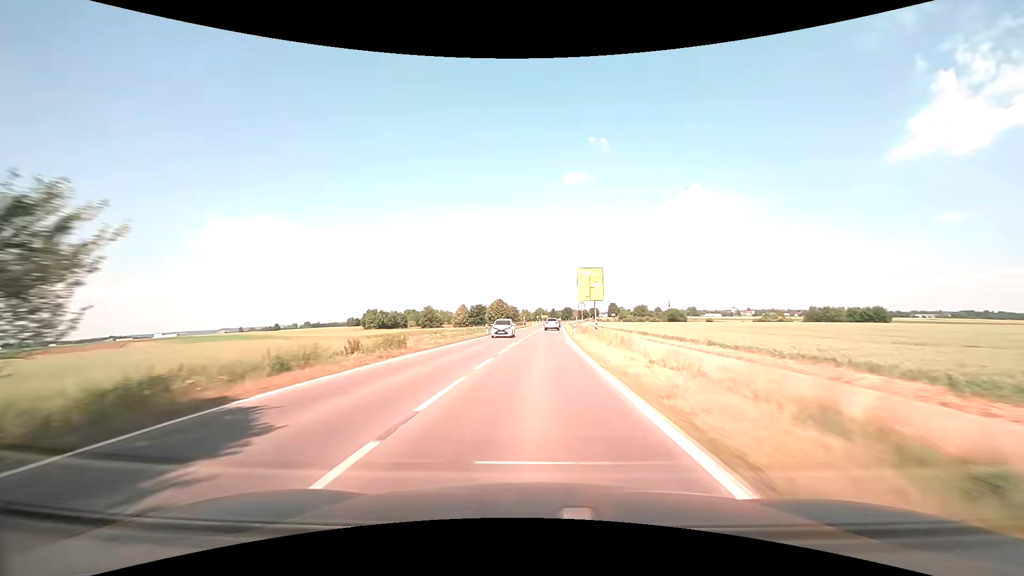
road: tertiary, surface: asphalt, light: Day
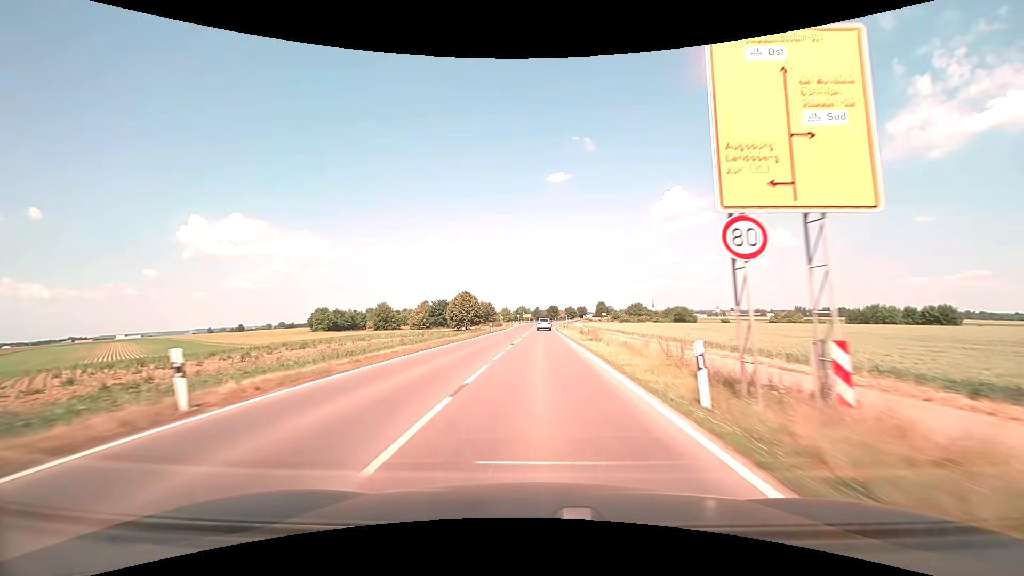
(+0.6, +39.3) m; +2°
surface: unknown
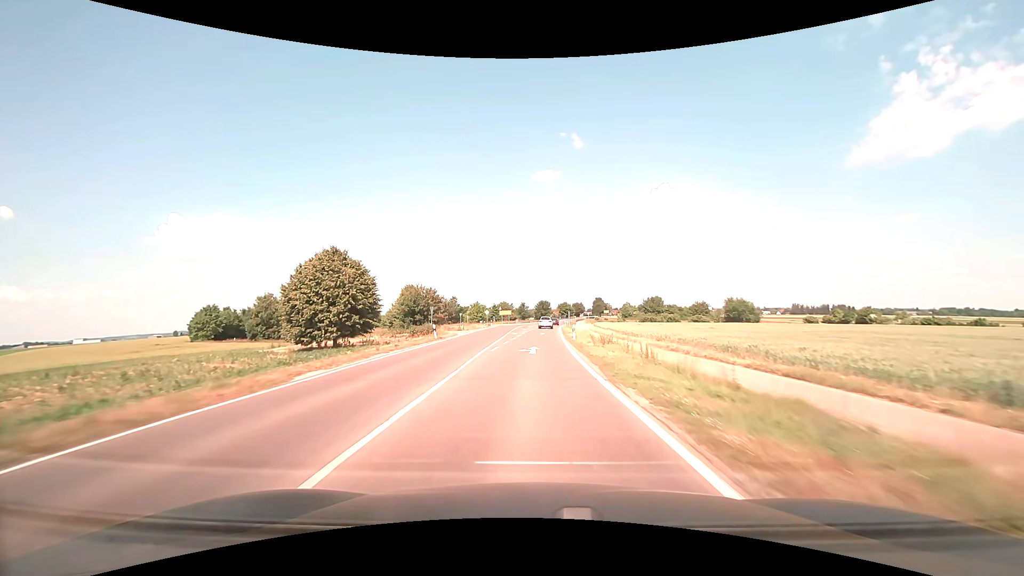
(+1.1, +64.7) m; +1°
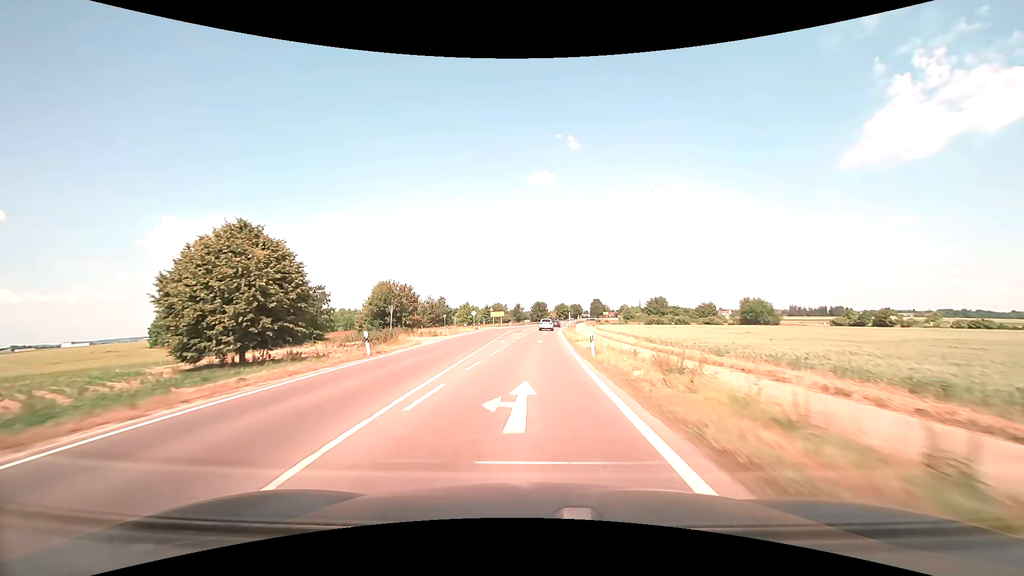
(0.0, +12.7) m; 0°
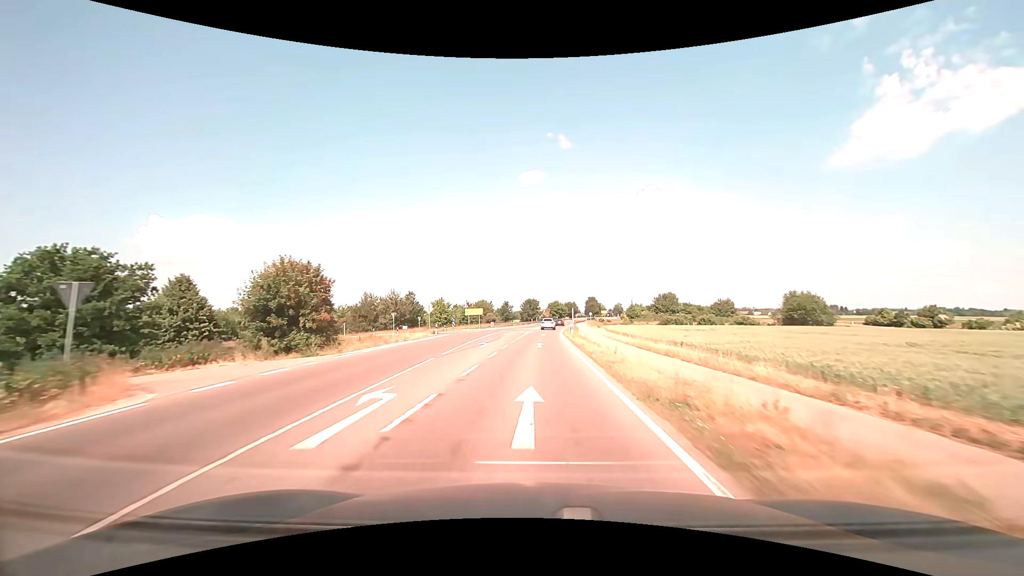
(+0.2, +25.2) m; +1°
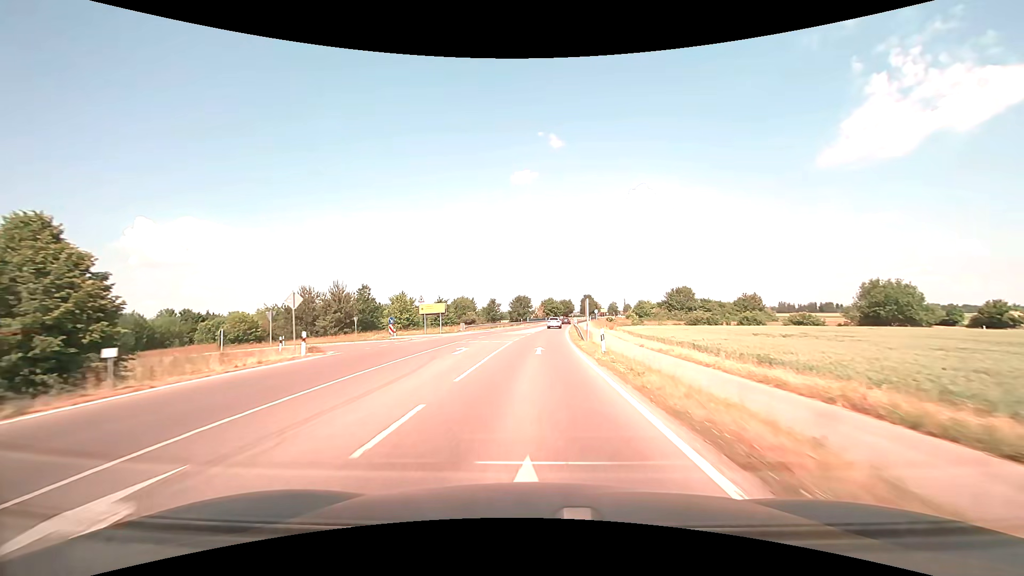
(+0.2, +25.1) m; +1°
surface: asphalt
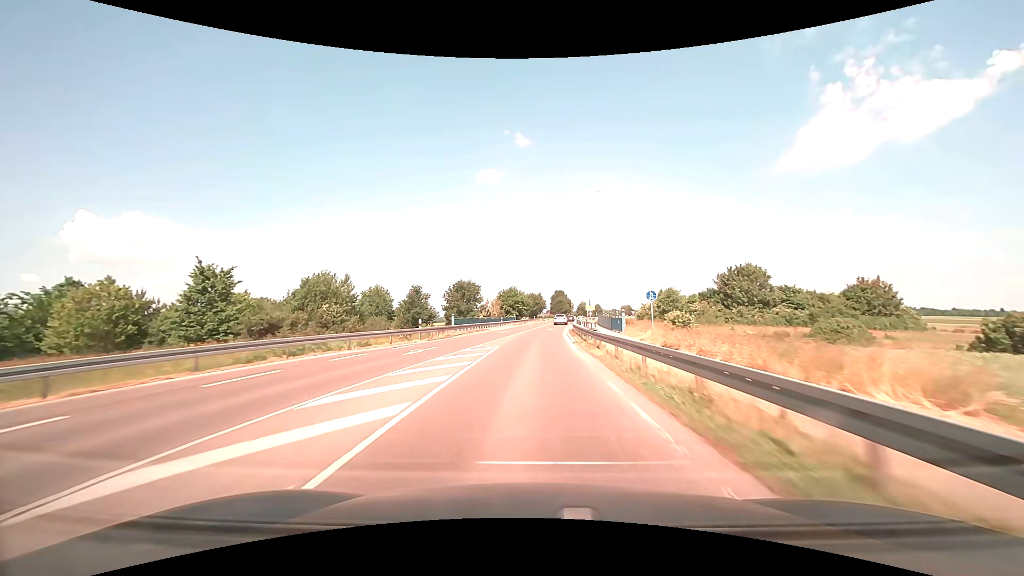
(+1.8, +62.3) m; +4°
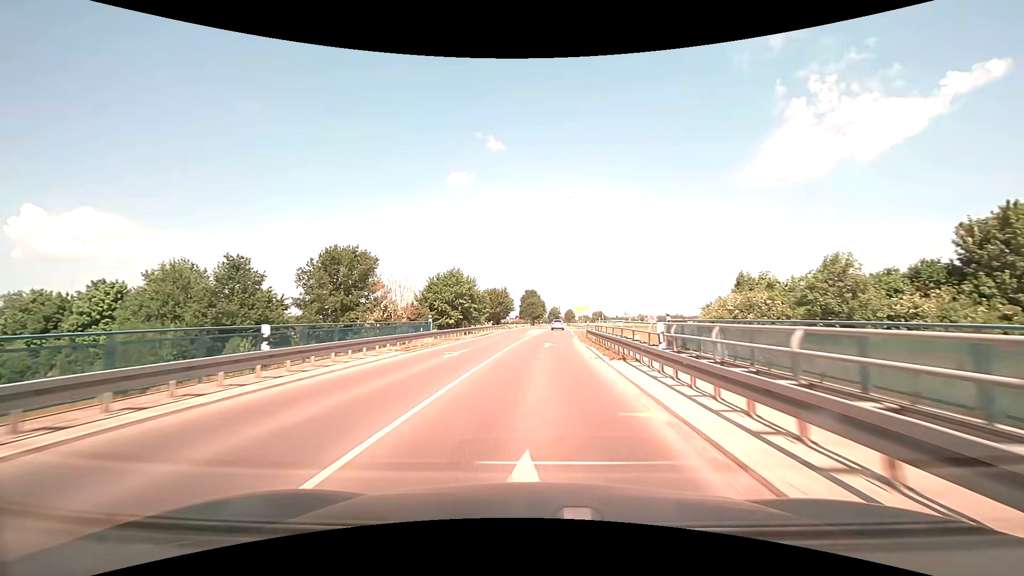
(+1.2, +49.4) m; +3°
(0, +10) (0, +20) (+1, +30) (+1, +40) (+2, +50) (+3, +60) (+3, +70) (+4, +80) (+4, +90) (+5, +100) m
